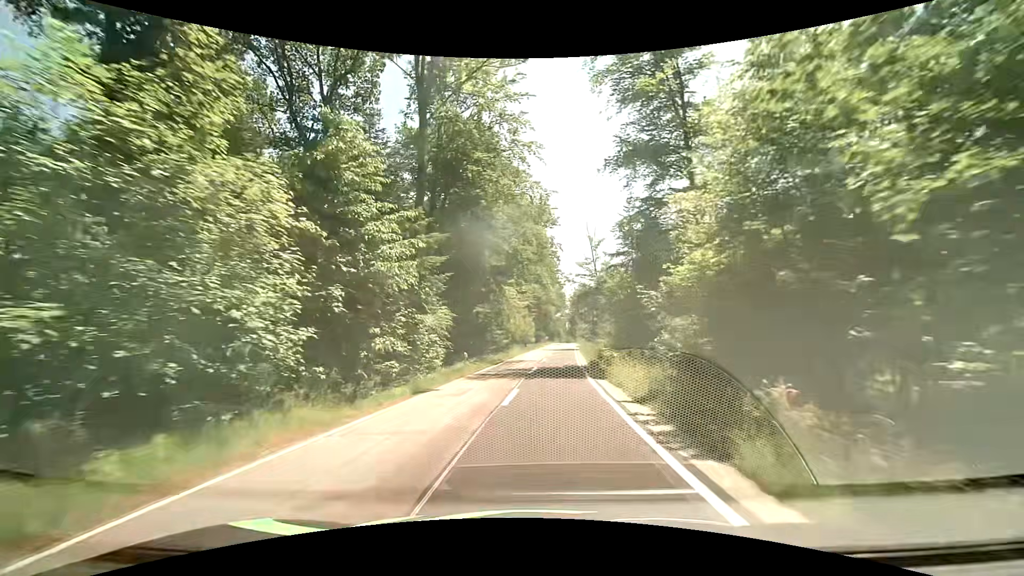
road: tertiary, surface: asphalt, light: Day
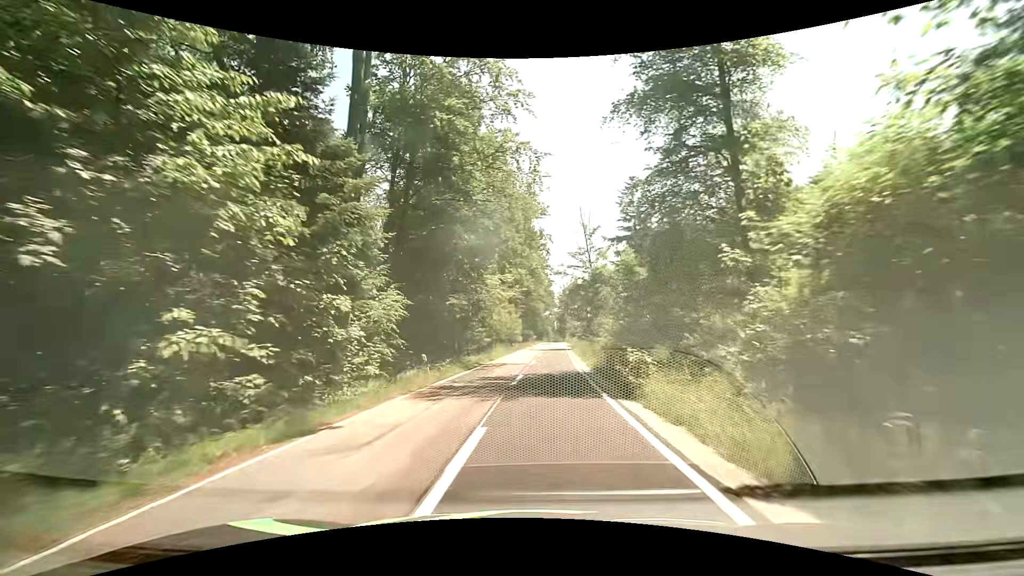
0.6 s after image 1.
(+0.1, +7.3) m; +1°
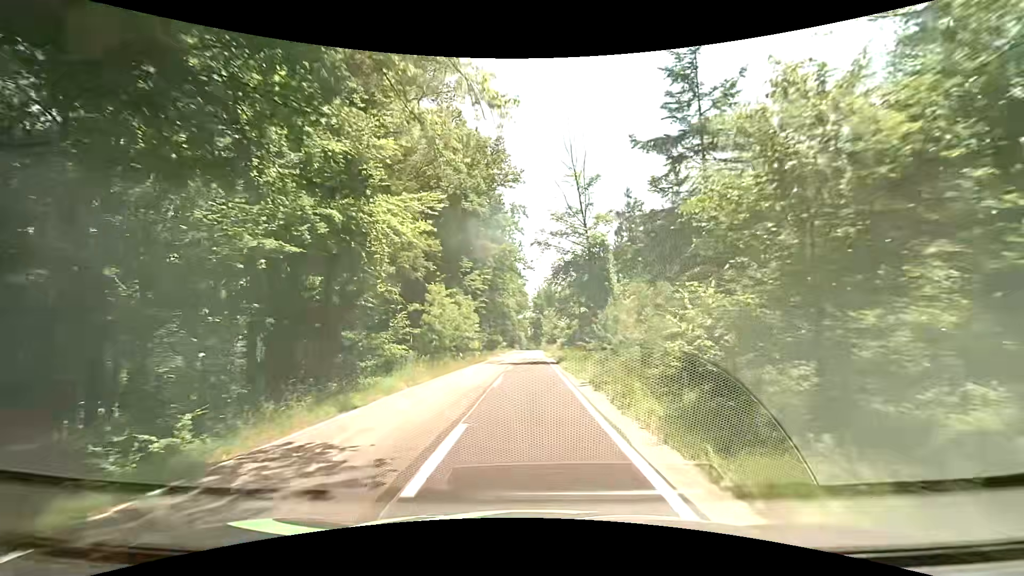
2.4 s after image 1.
(+0.7, +22.4) m; +2°
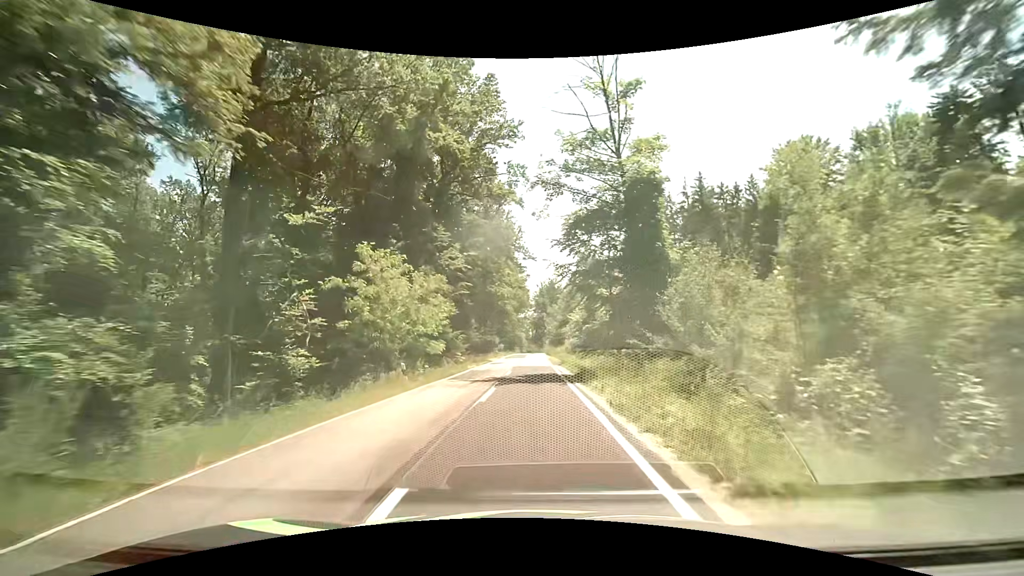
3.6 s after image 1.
(+0.2, +15.3) m; +1°
(0, +10) (0, +20) (0, +30) (0, +40) (0, +50) (0, +60) (0, +70) (0, +80) (0, +90) (0, +100) m
